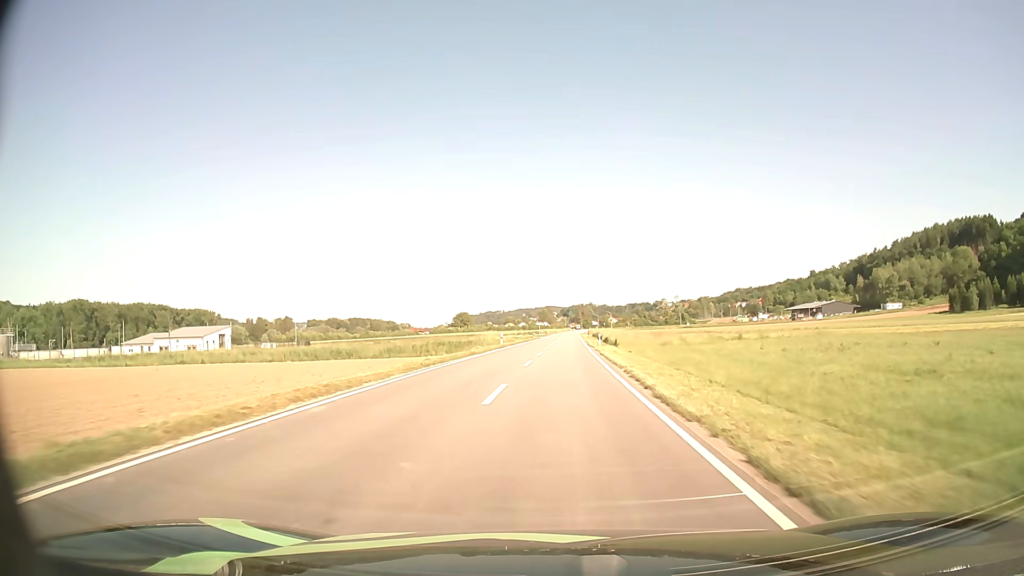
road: secondary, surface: asphalt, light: Day
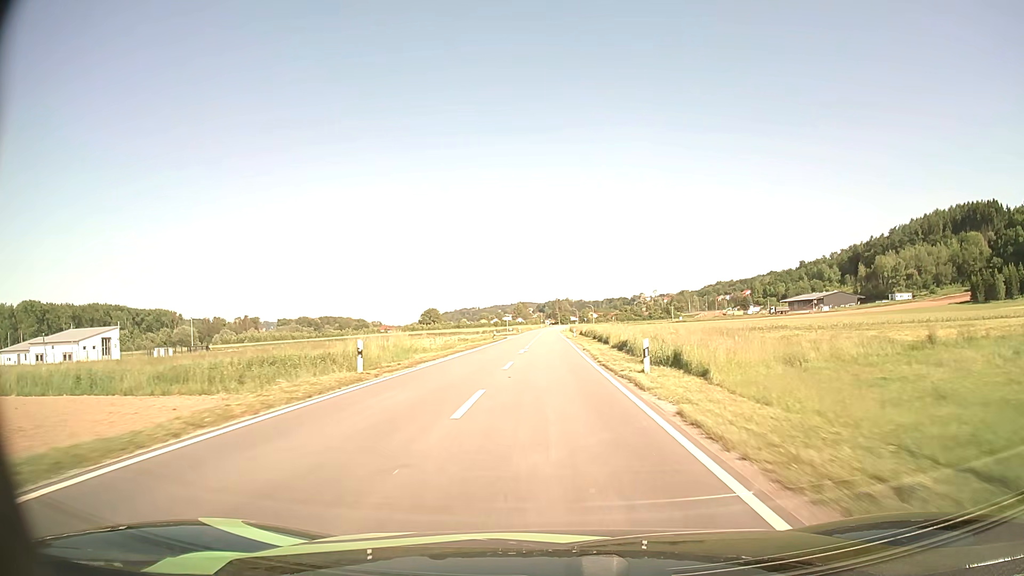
(+0.8, +33.9) m; +2°
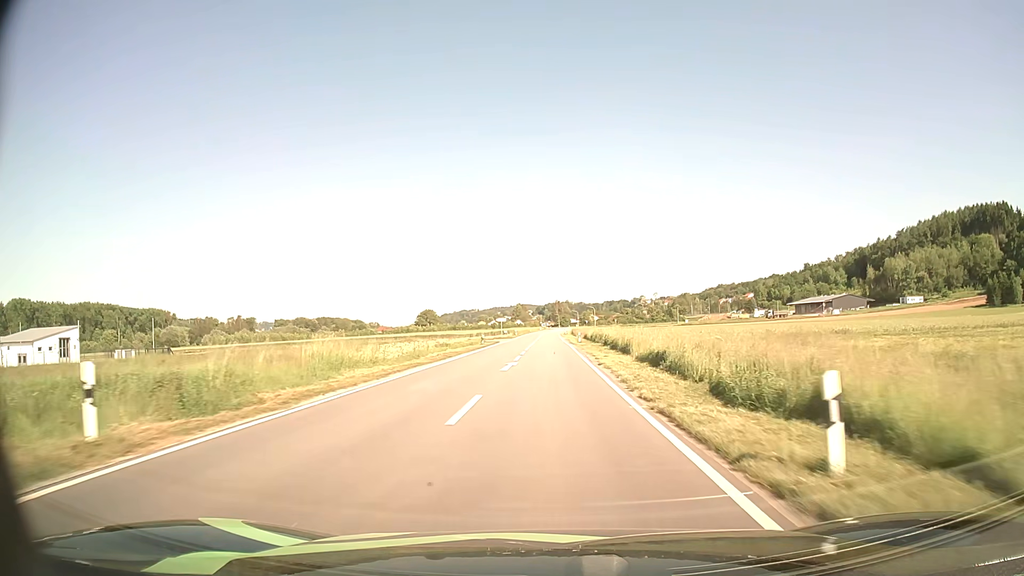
(0.0, +11.4) m; 0°
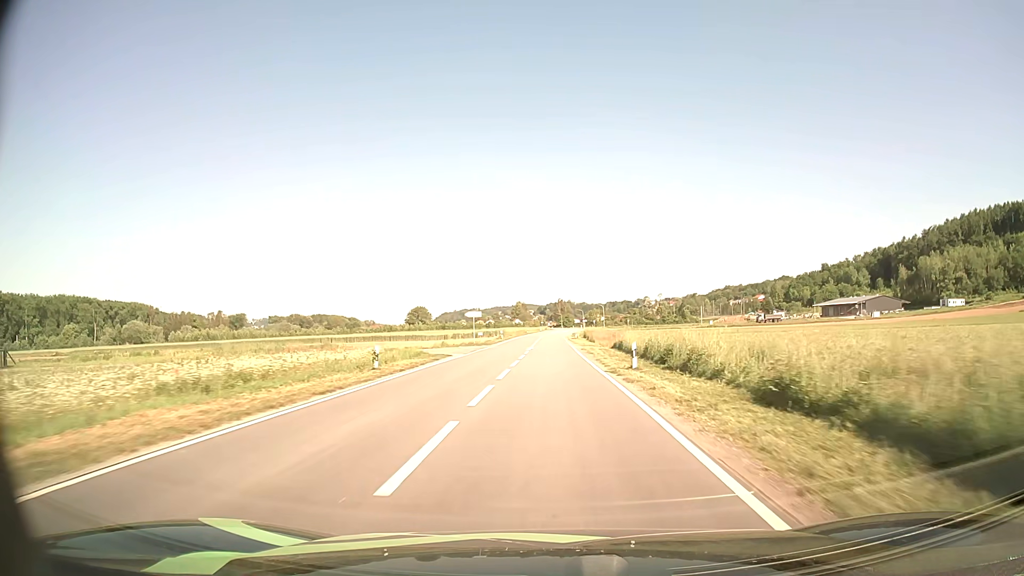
(0.0, +34.6) m; 0°
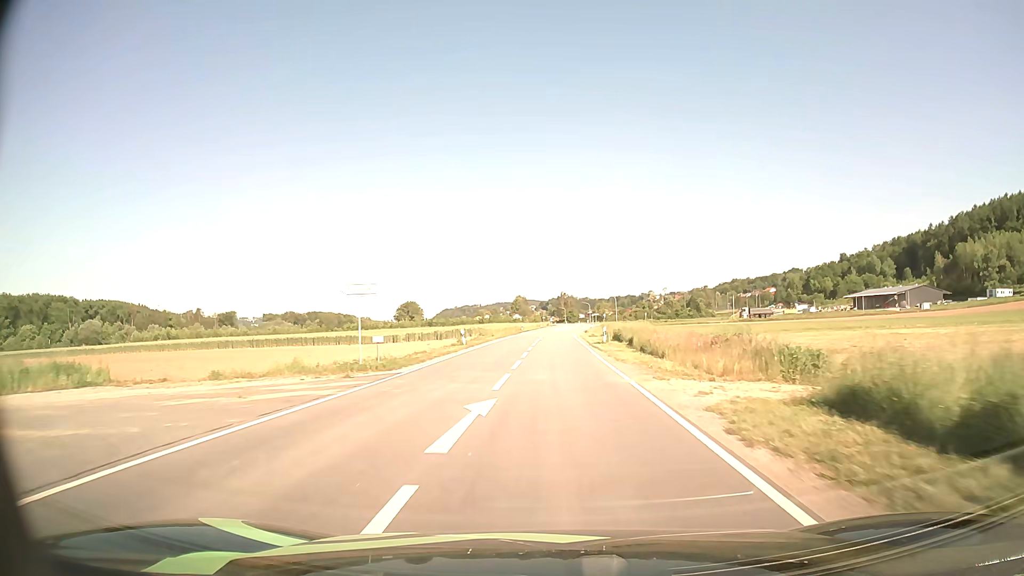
(-0.1, +33.9) m; 0°
